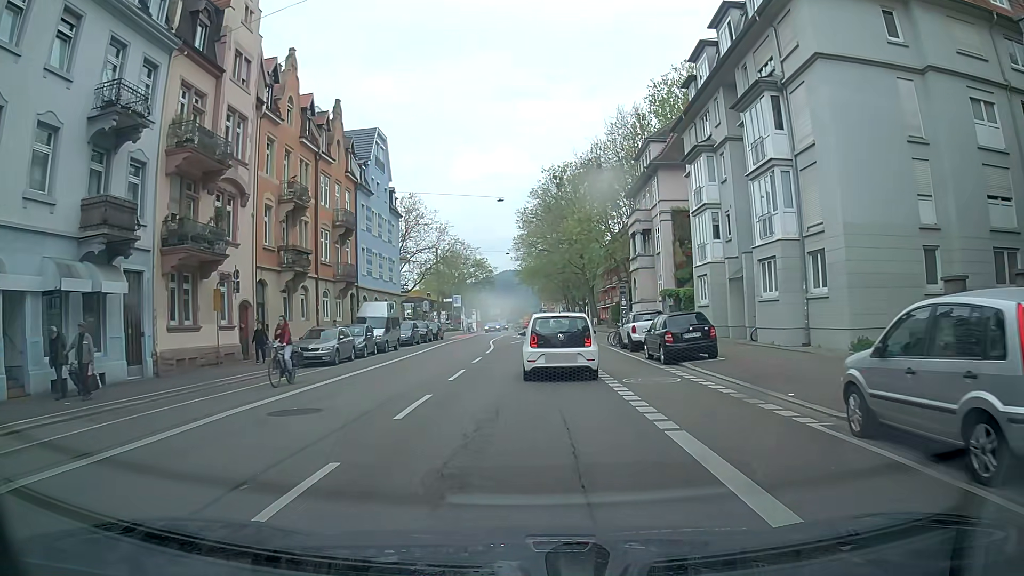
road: secondary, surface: asphalt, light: Day
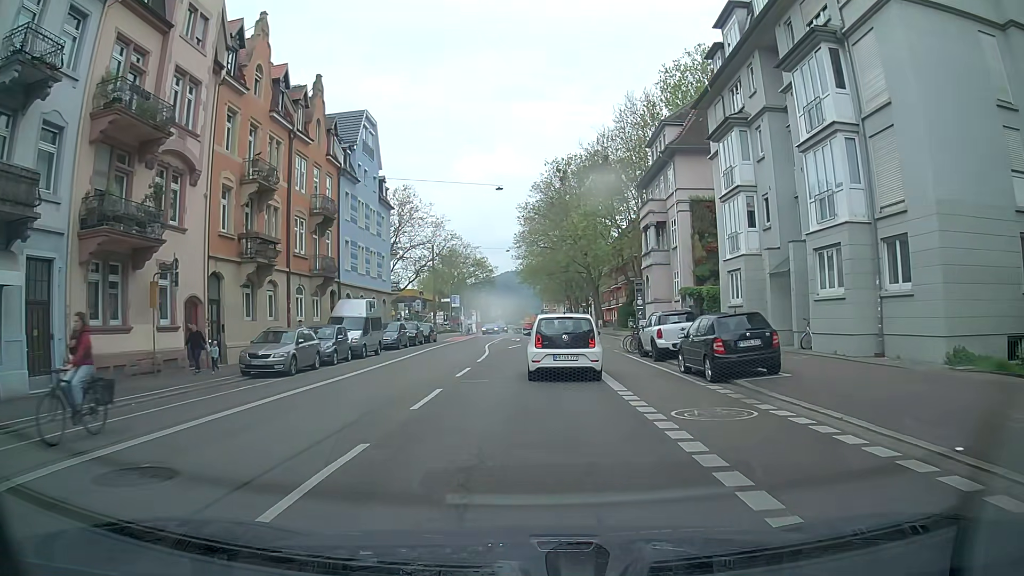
(-0.1, +5.0) m; -1°
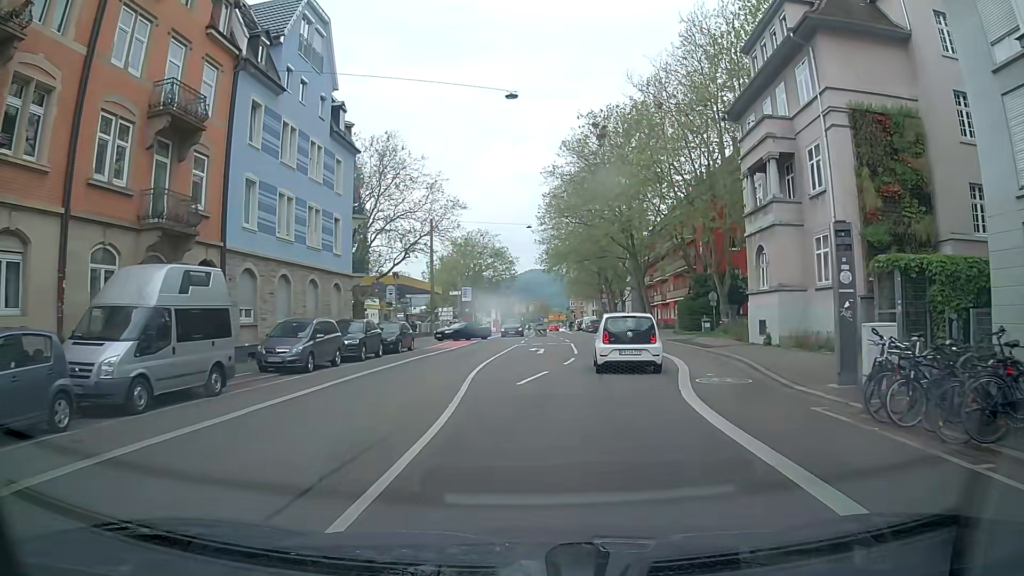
(-0.5, +19.6) m; -2°
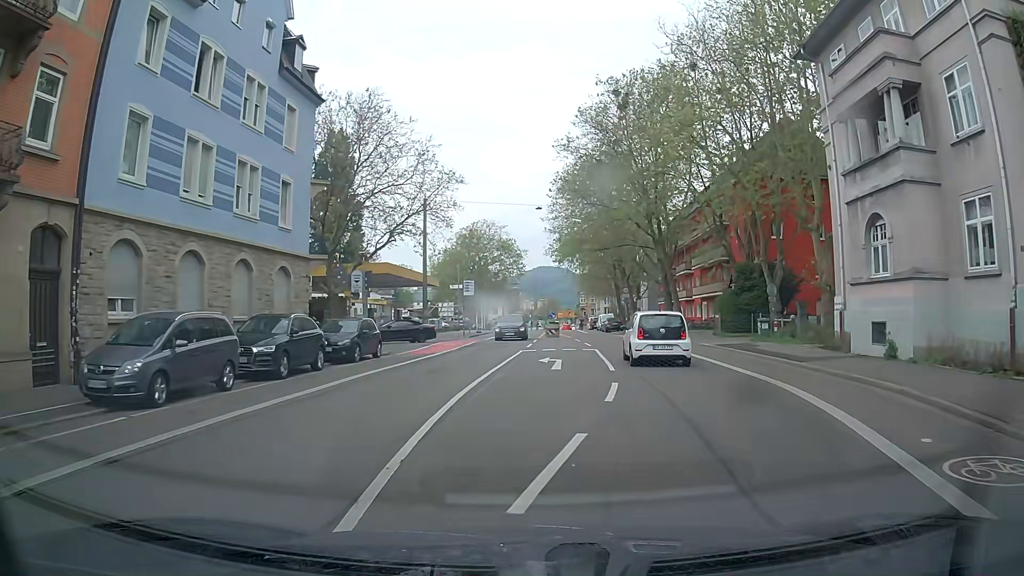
(0.0, +9.3) m; 0°
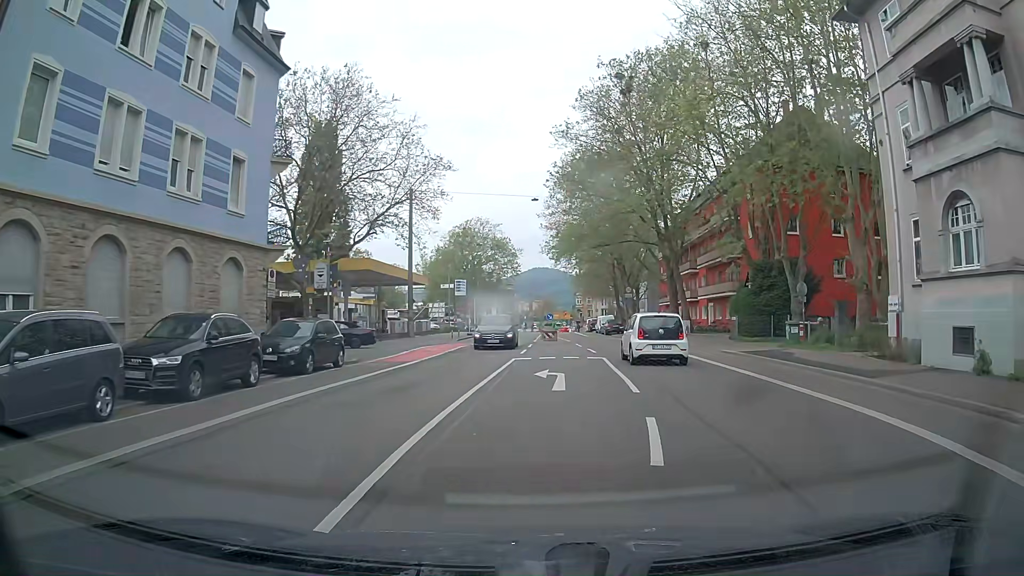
(0.0, +4.5) m; 0°
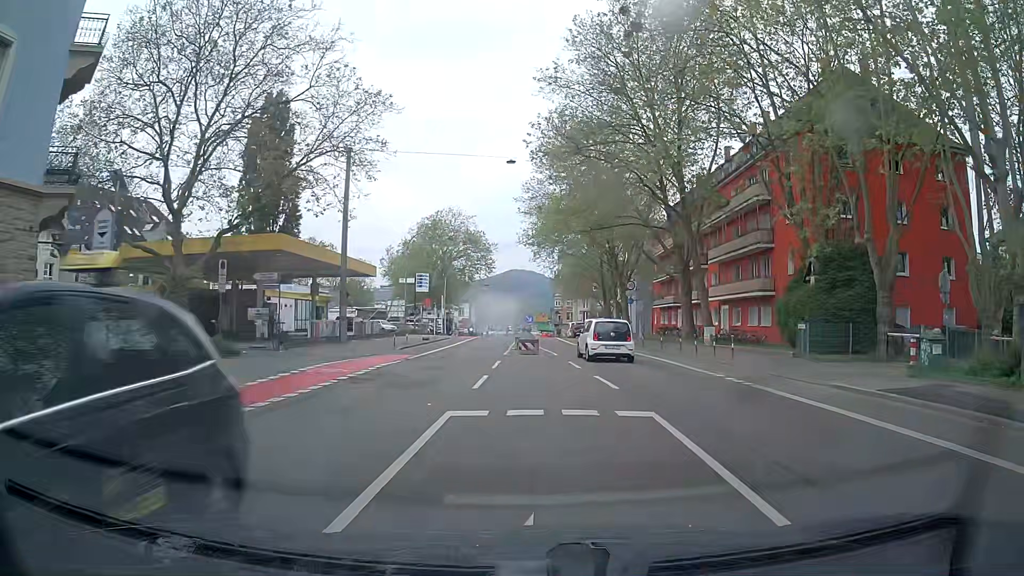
(0.0, +12.5) m; 0°
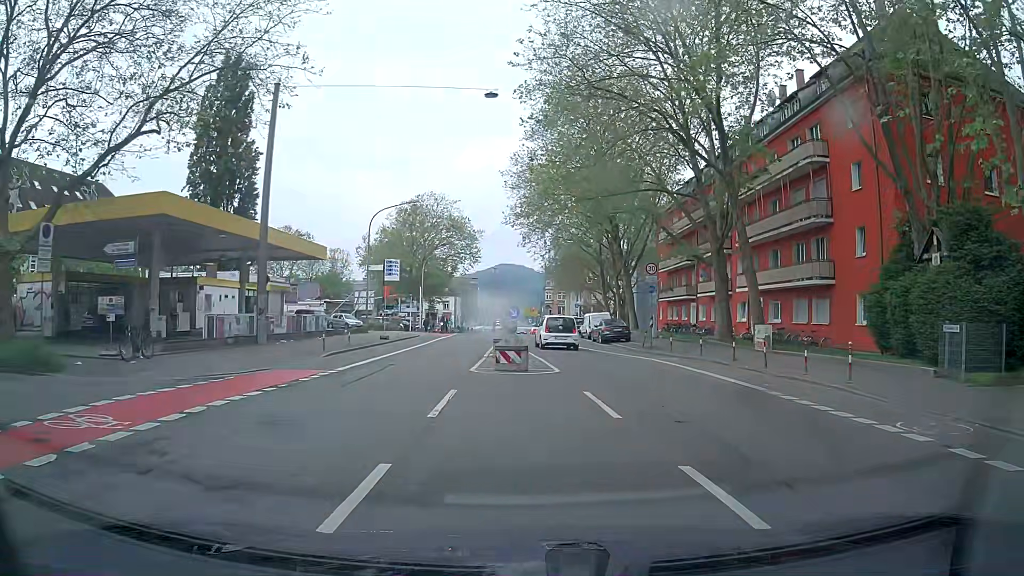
(+0.3, +10.3) m; +1°
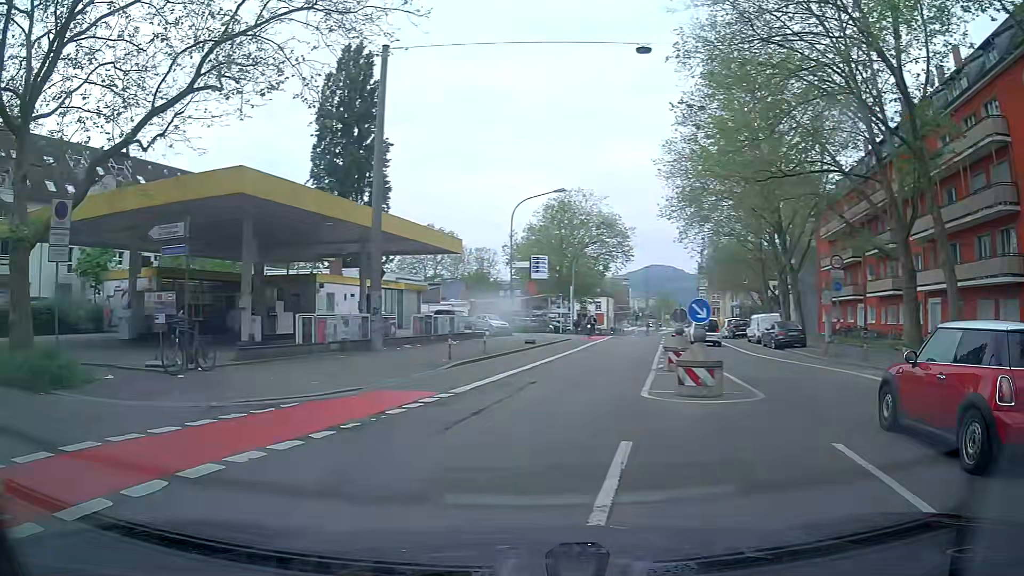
(-0.3, +4.7) m; -14°
